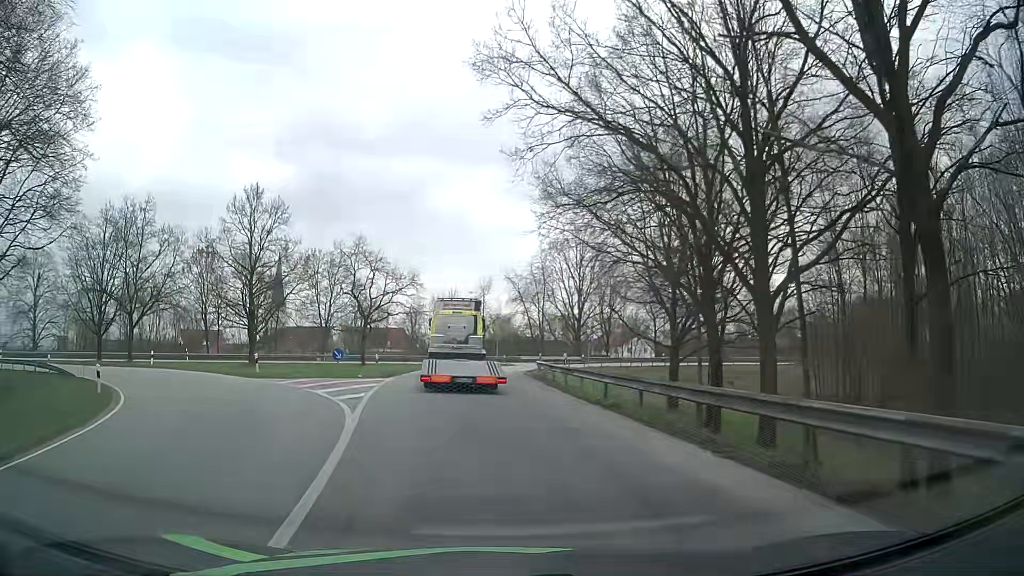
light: Day
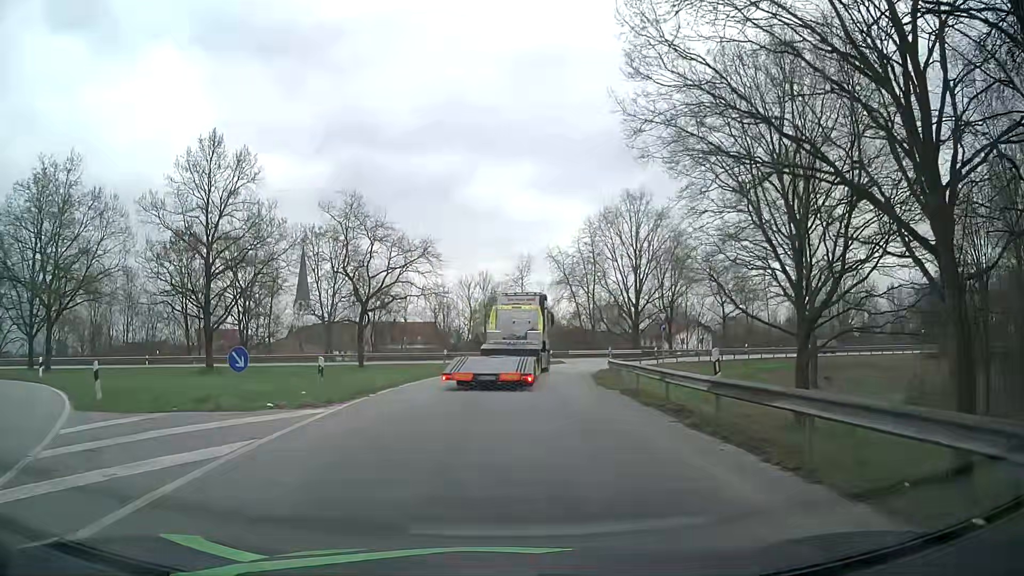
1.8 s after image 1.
(-0.6, +15.6) m; -4°
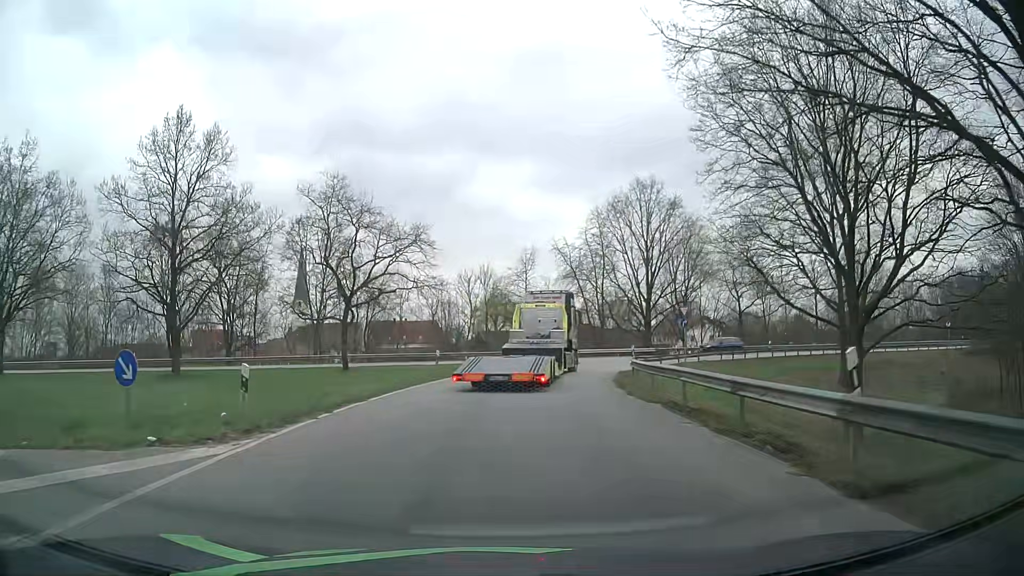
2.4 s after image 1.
(+0.1, +5.0) m; 0°
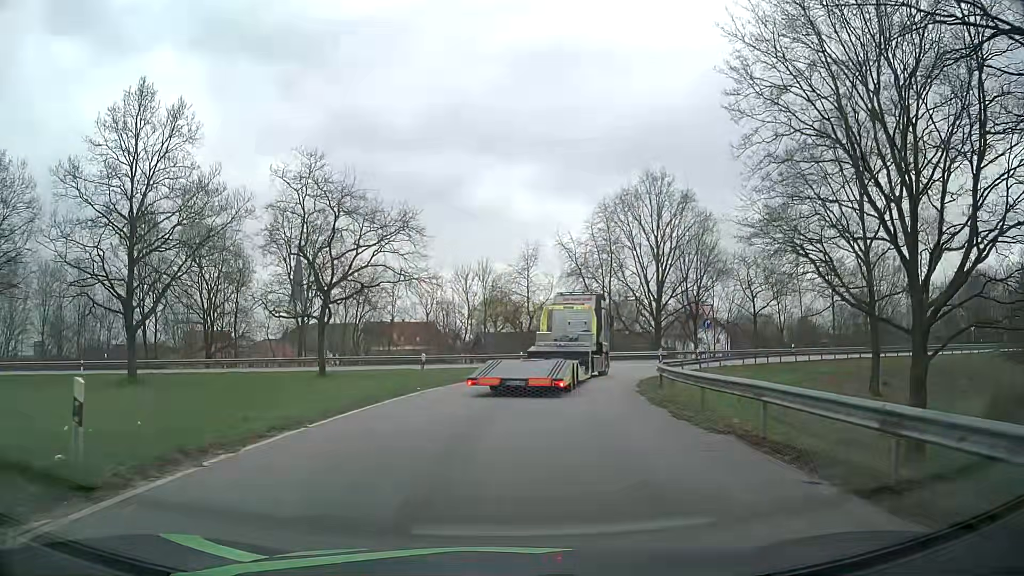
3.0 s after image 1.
(0.0, +4.9) m; 0°
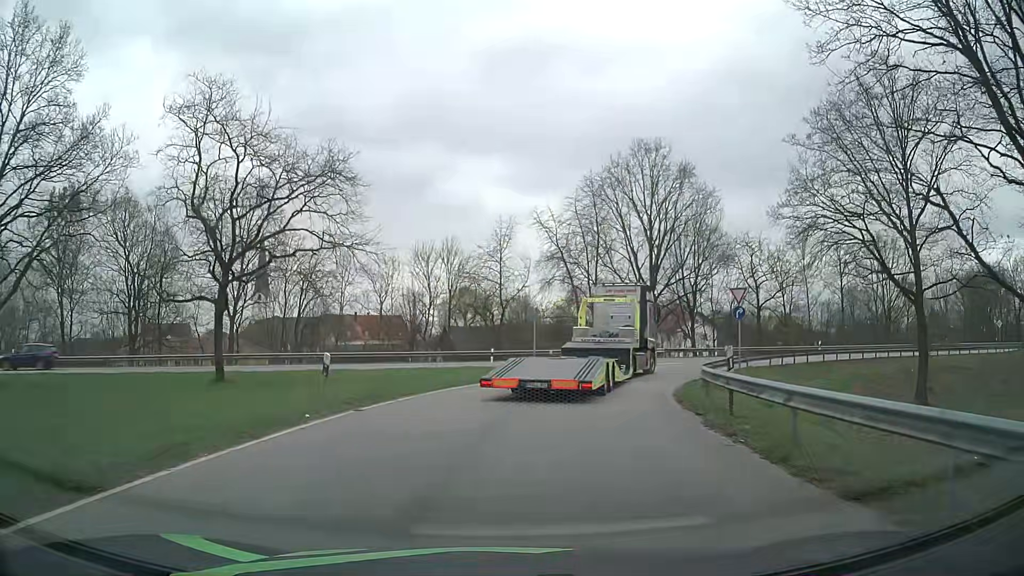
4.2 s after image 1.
(+0.2, +9.4) m; +3°
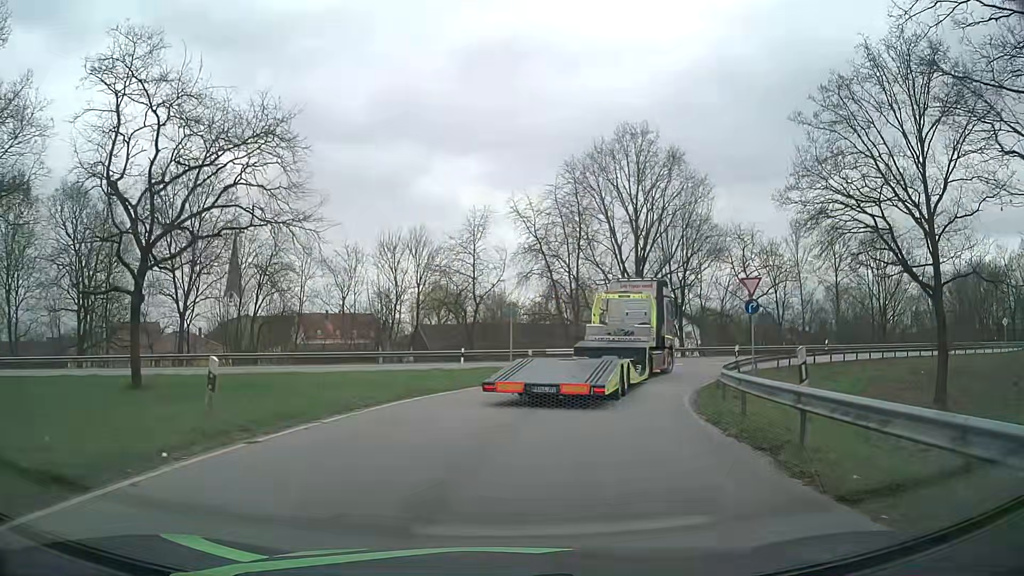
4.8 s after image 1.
(0.0, +4.4) m; +1°
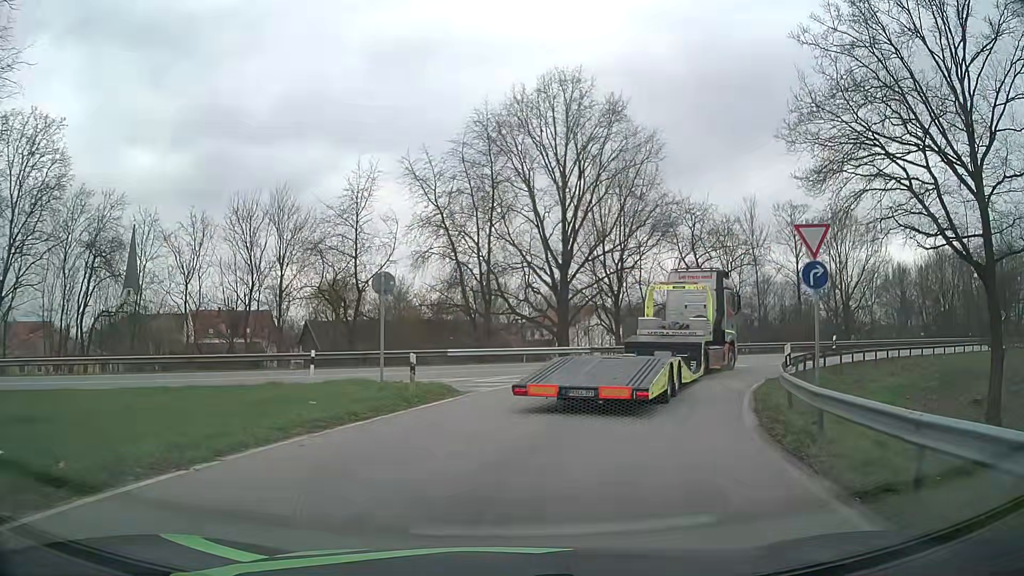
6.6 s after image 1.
(+0.8, +11.3) m; +8°
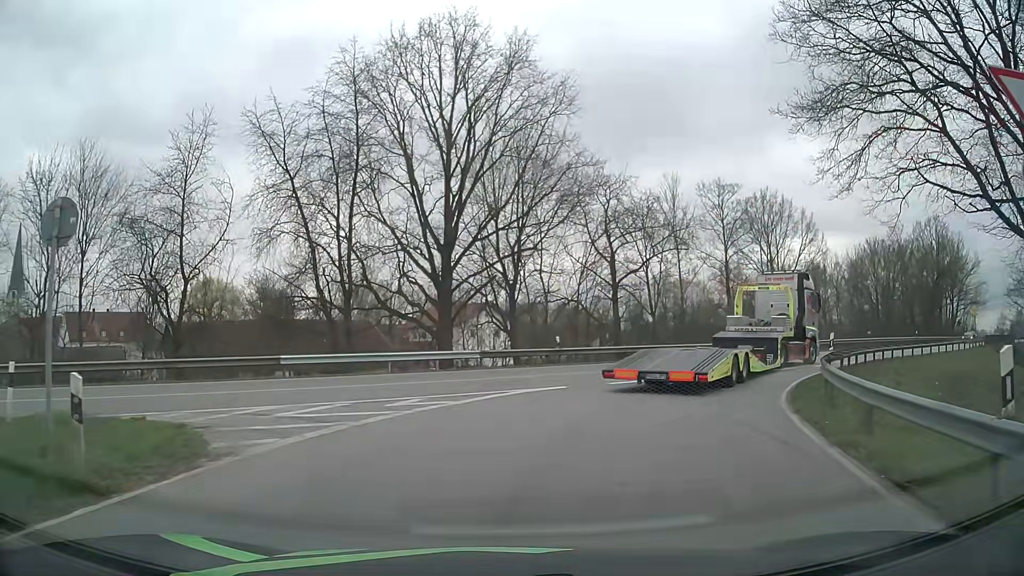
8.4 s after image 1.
(+0.7, +9.3) m; +10°
(+1, +10) (+4, +19) (+10, +27) (+18, +34) (+26, +40) (+34, +46) (+42, +52) (+50, +58) (+58, +64) (+66, +70) m
